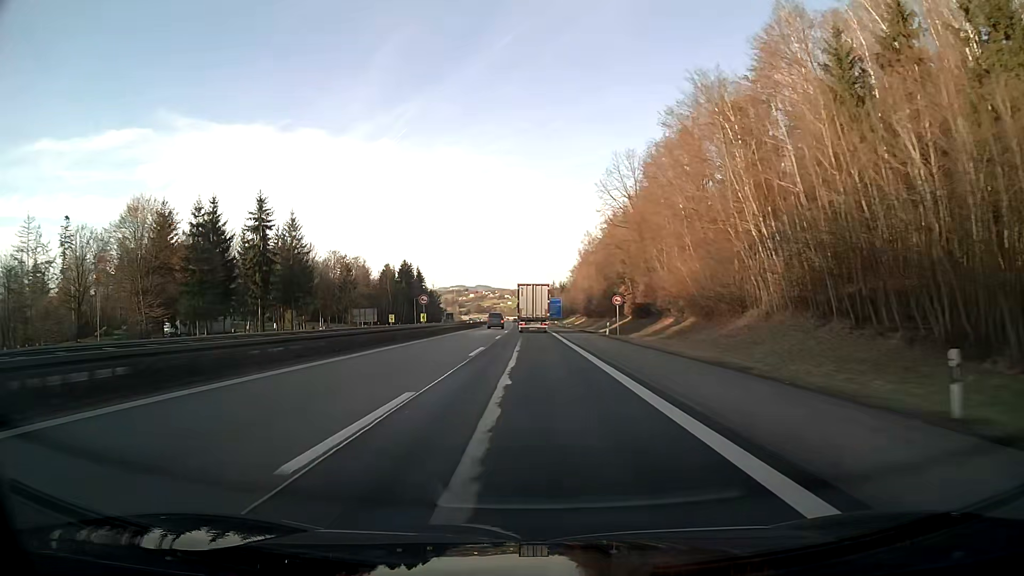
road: motorway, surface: asphalt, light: Day
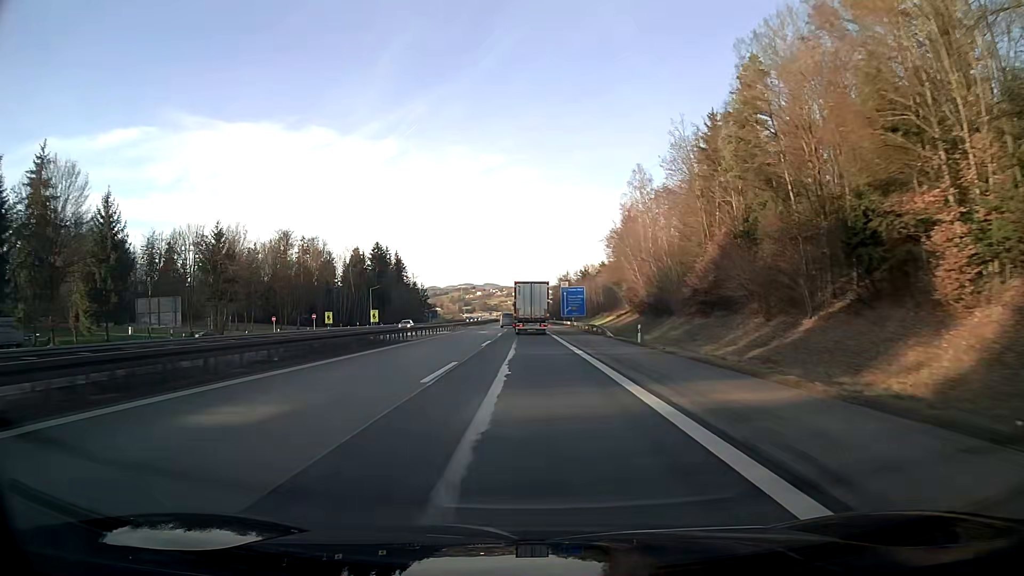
(-0.4, +63.5) m; -1°
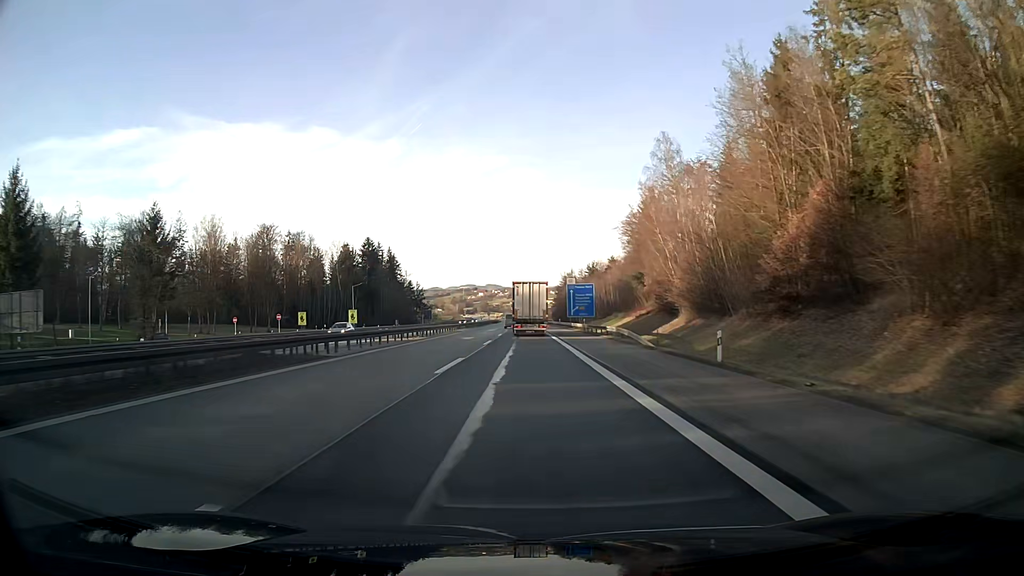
(0.0, +15.5) m; 0°
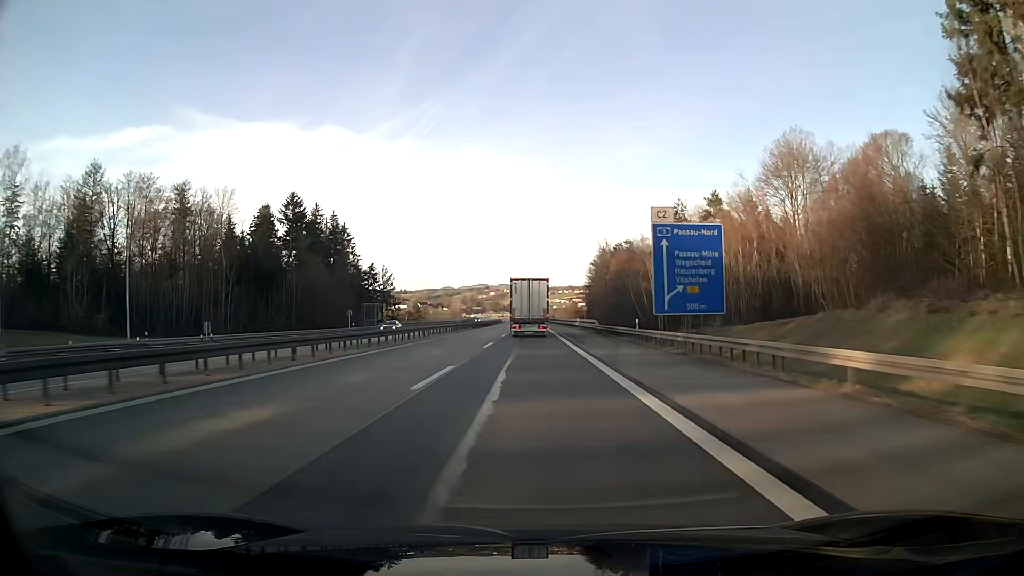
(-0.8, +75.8) m; -1°
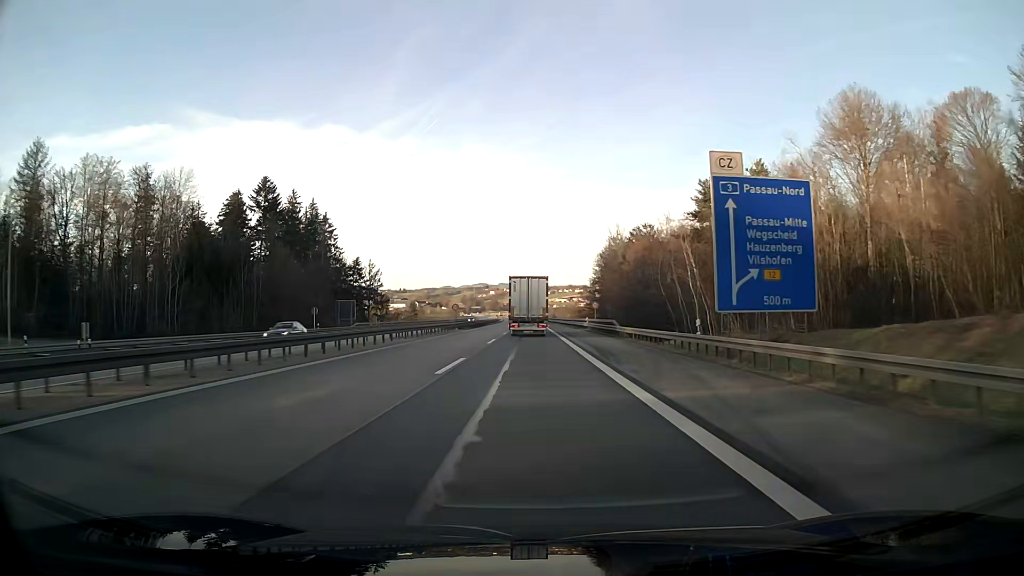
(0.0, +14.8) m; 0°
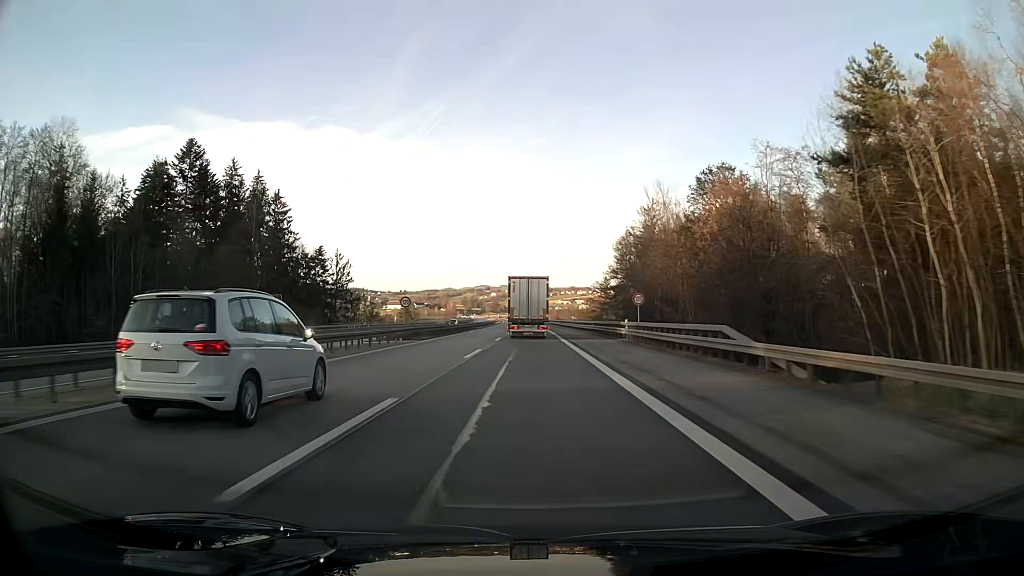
(0.0, +29.2) m; 0°
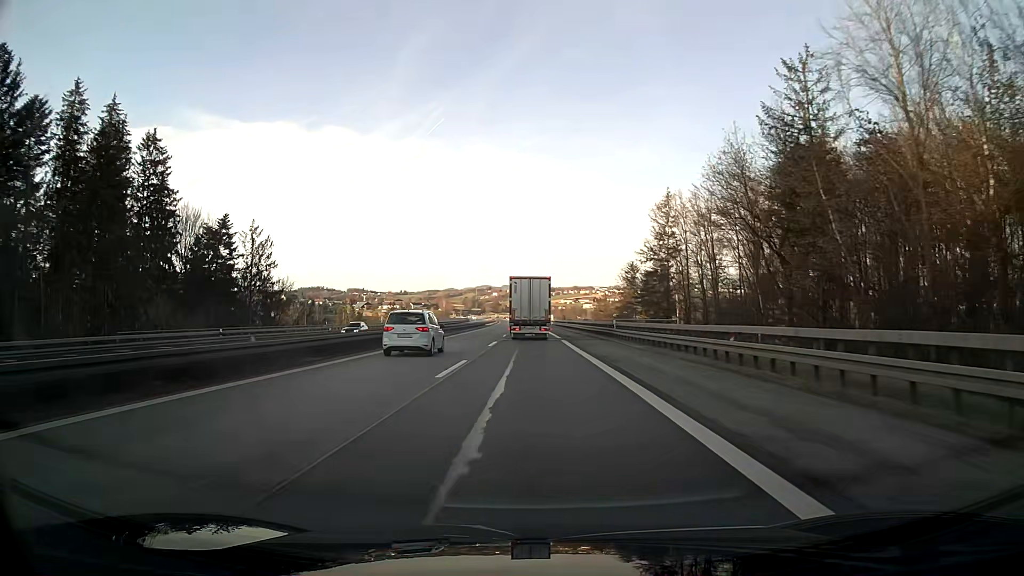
(-0.1, +43.1) m; 0°
